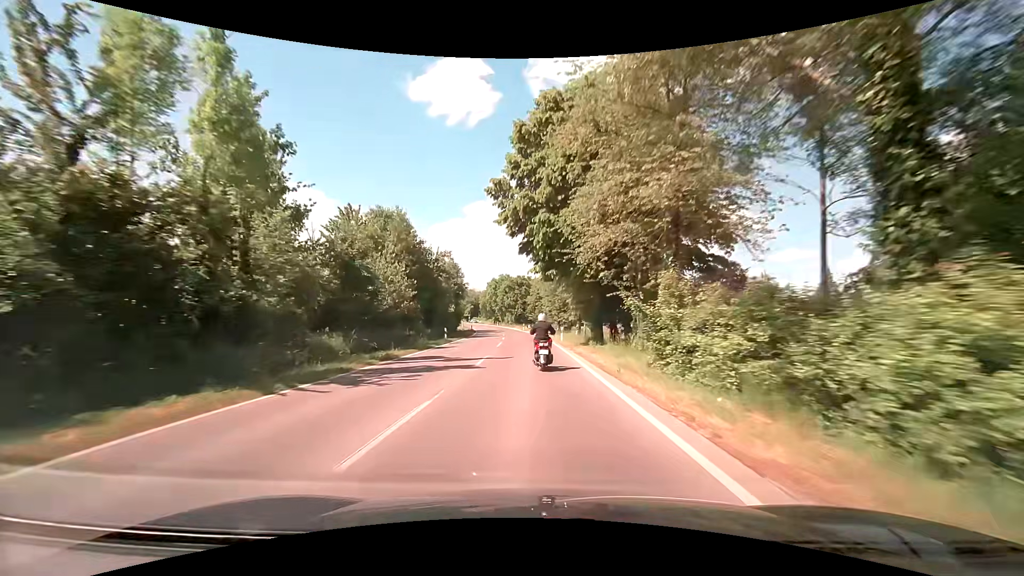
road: secondary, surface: asphalt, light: Day
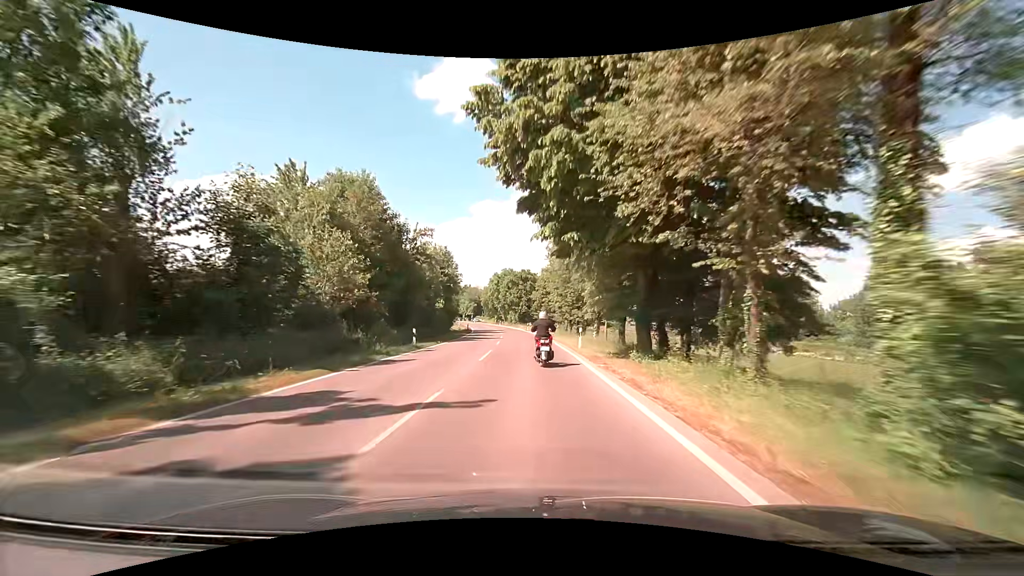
(-0.1, +11.4) m; -1°
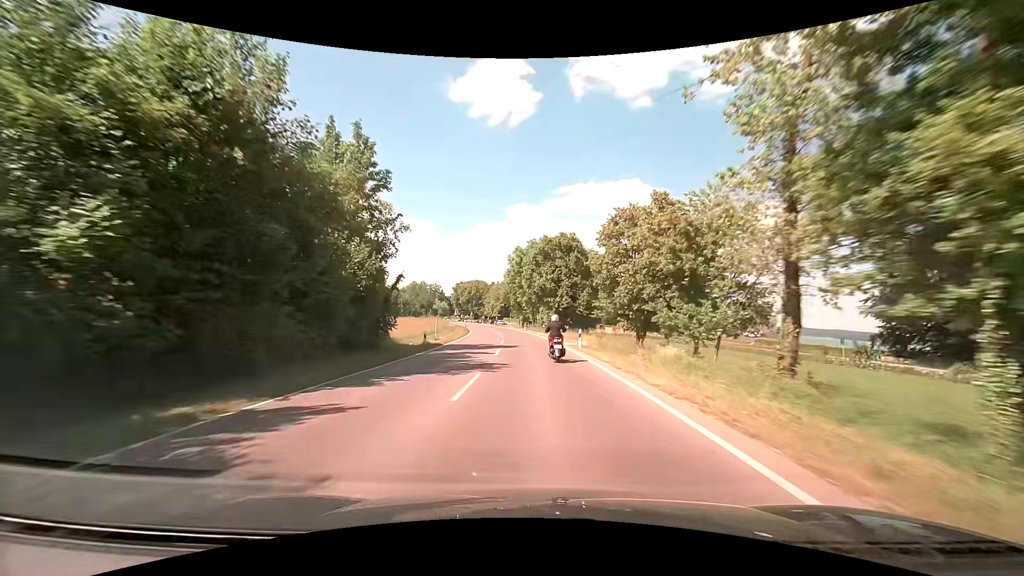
(-1.3, +45.0) m; -4°
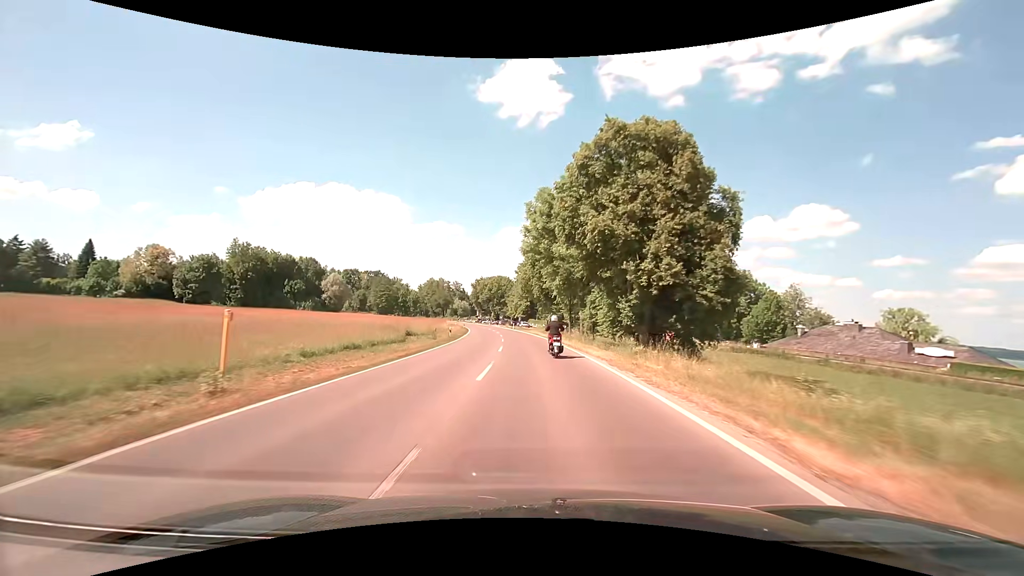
(-1.0, +33.1) m; -3°
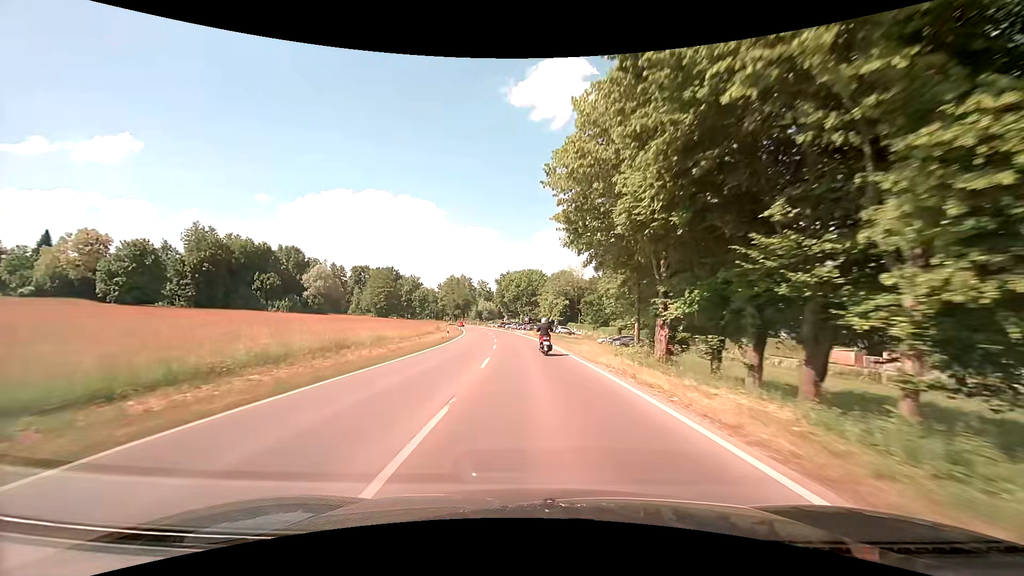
(-2.0, +44.1) m; -4°
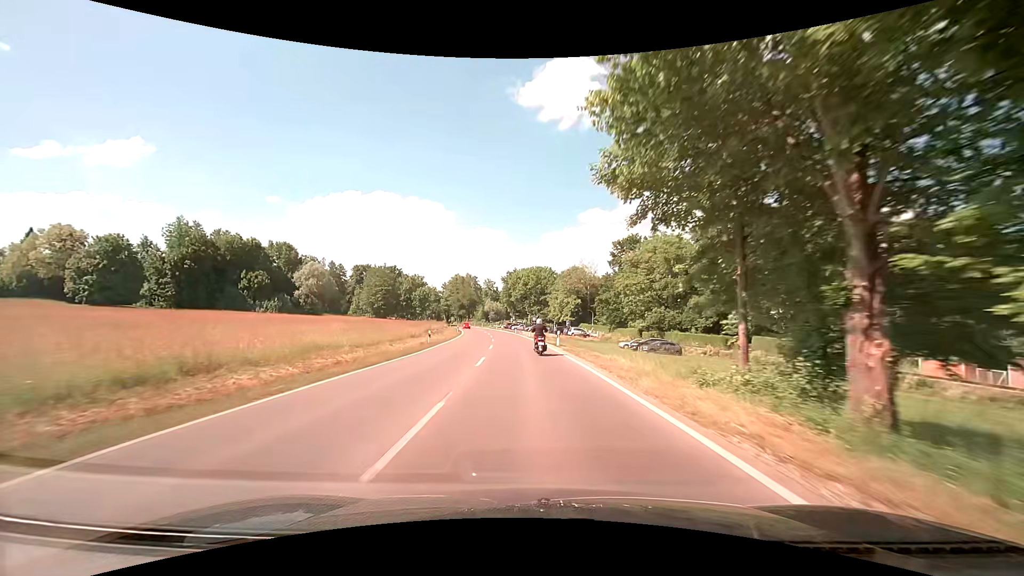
(-0.1, +11.3) m; -1°
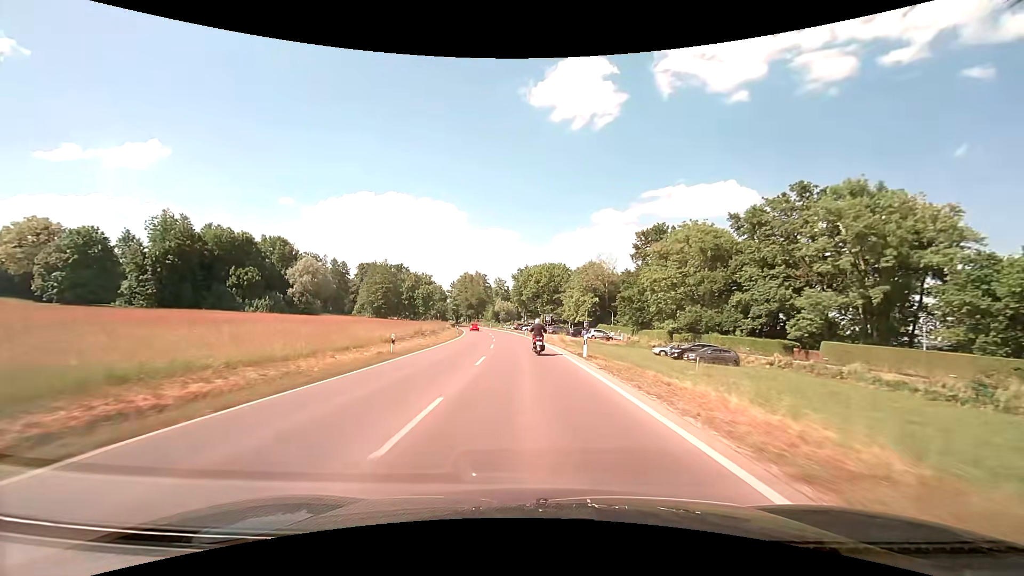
(-0.2, +11.5) m; -2°
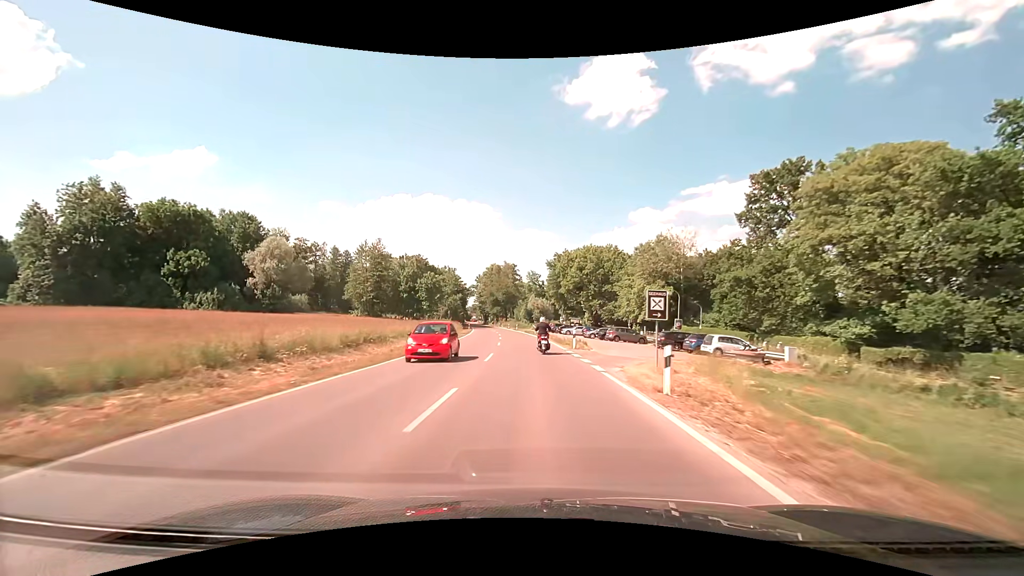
(-1.1, +35.4) m; -4°
(0, +10) (0, +20) (-1, +30) (-1, +40) (-2, +50) (-3, +60) (-4, +70) (-5, +80) (-7, +90) (-8, +100) m
